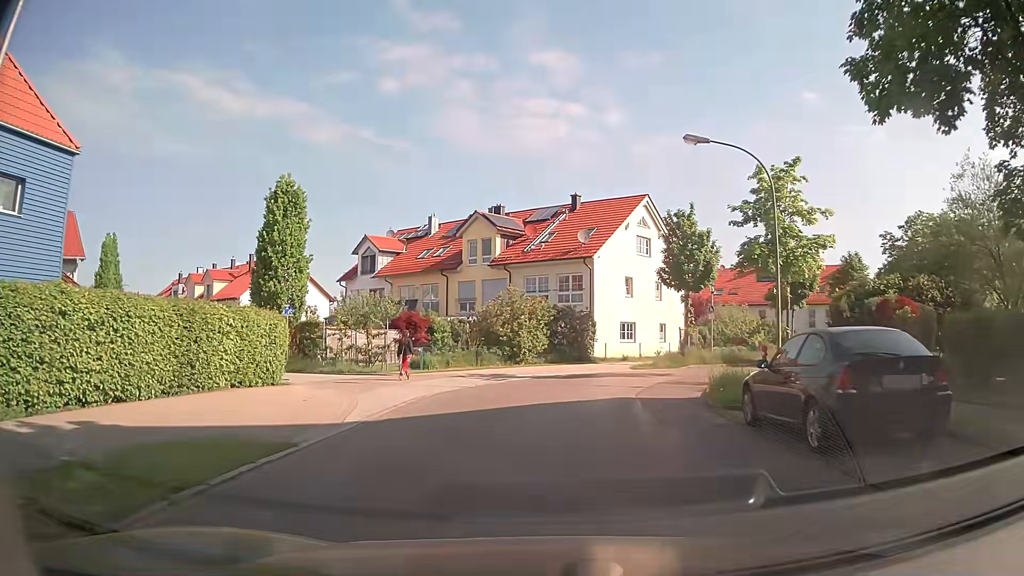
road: residential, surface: asphalt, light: Day
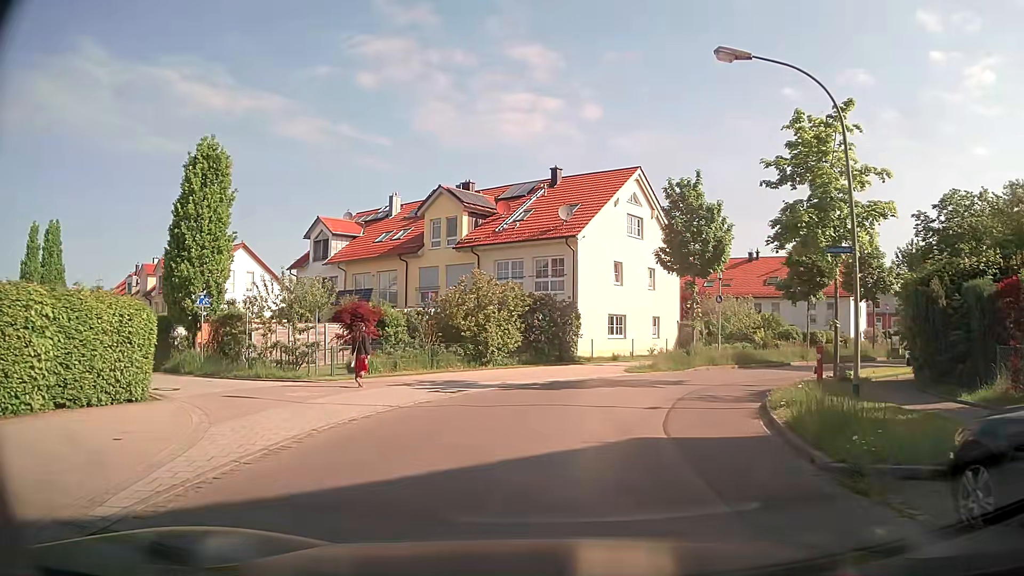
(0.0, +6.5) m; +1°
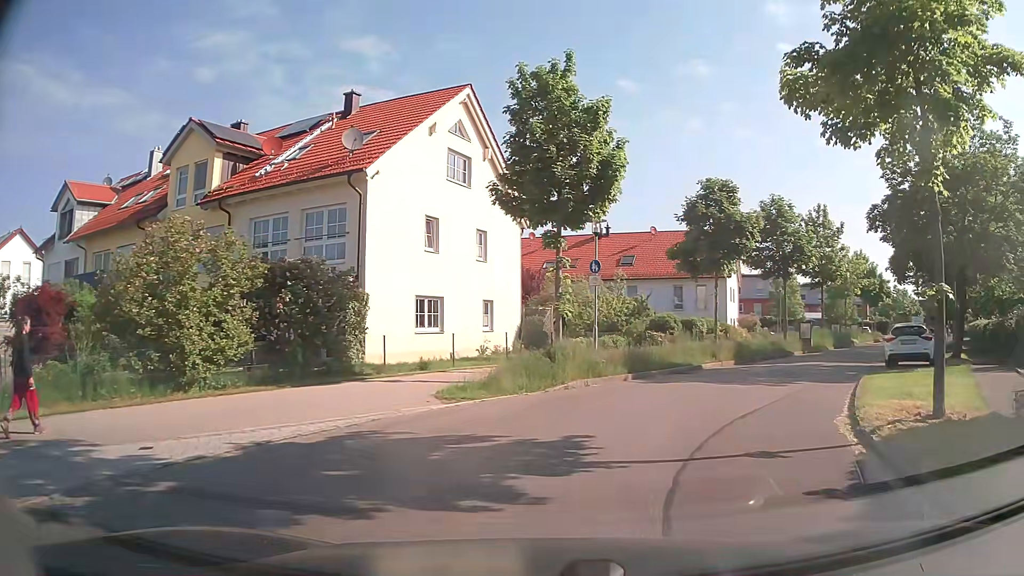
(+1.2, +12.3) m; +14°
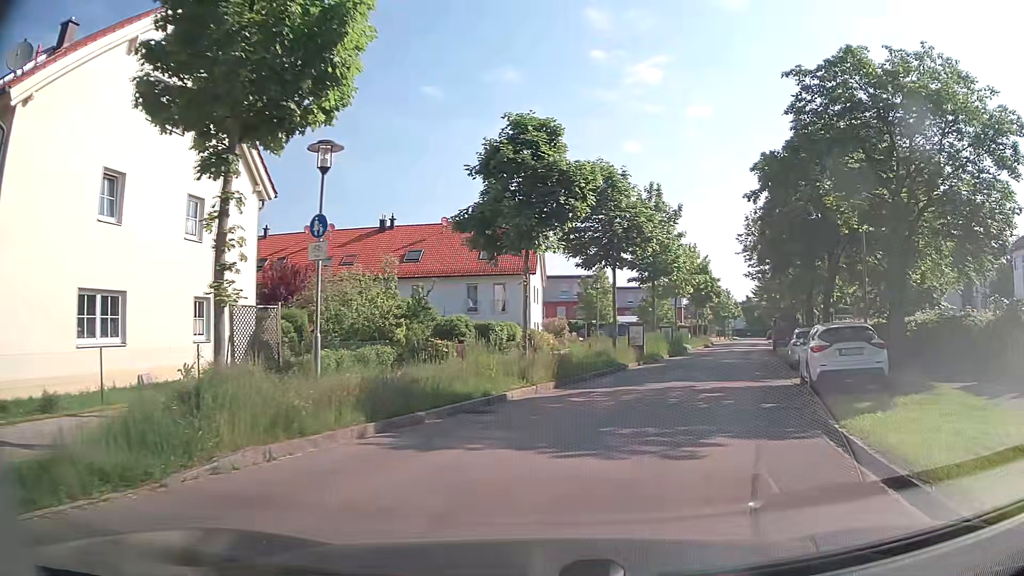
(+1.2, +8.6) m; +17°
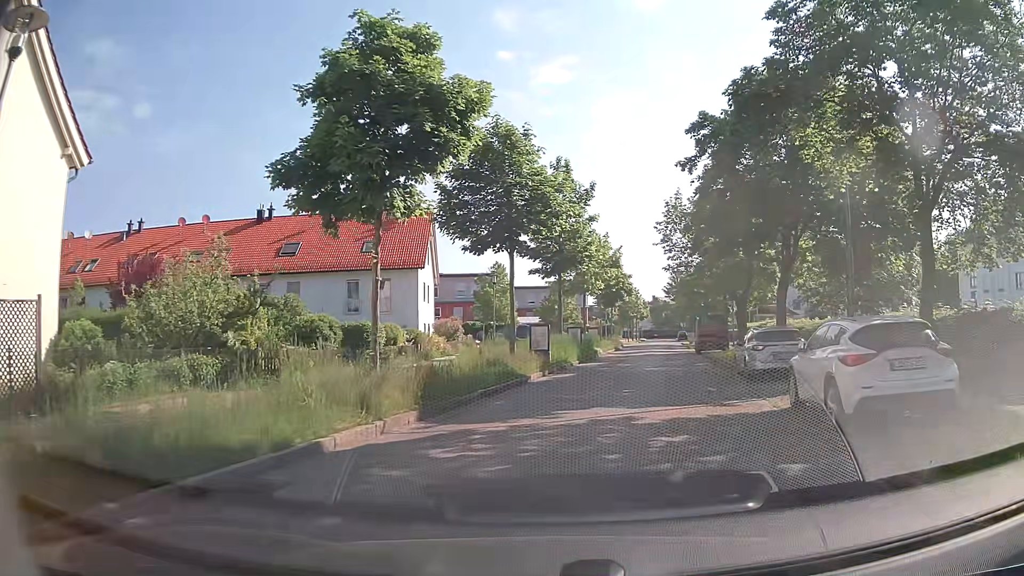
(+0.5, +5.9) m; +8°
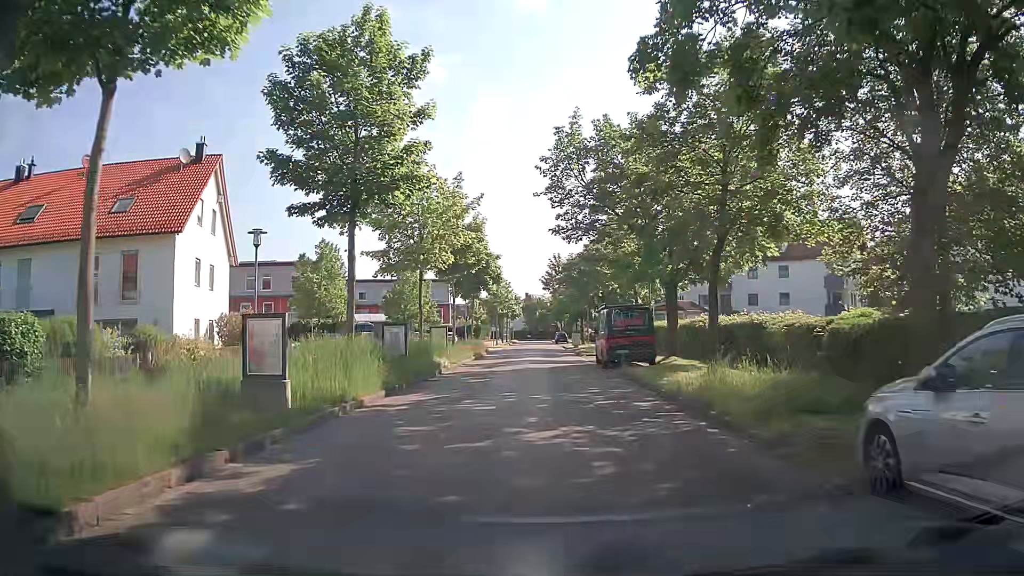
(+2.0, +15.8) m; +10°
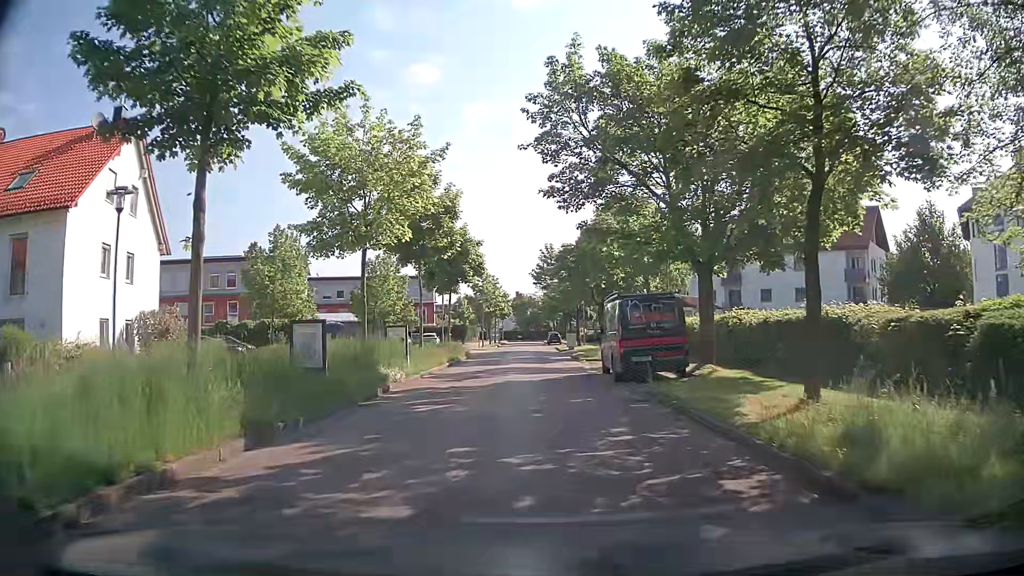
(+0.2, +7.1) m; +1°
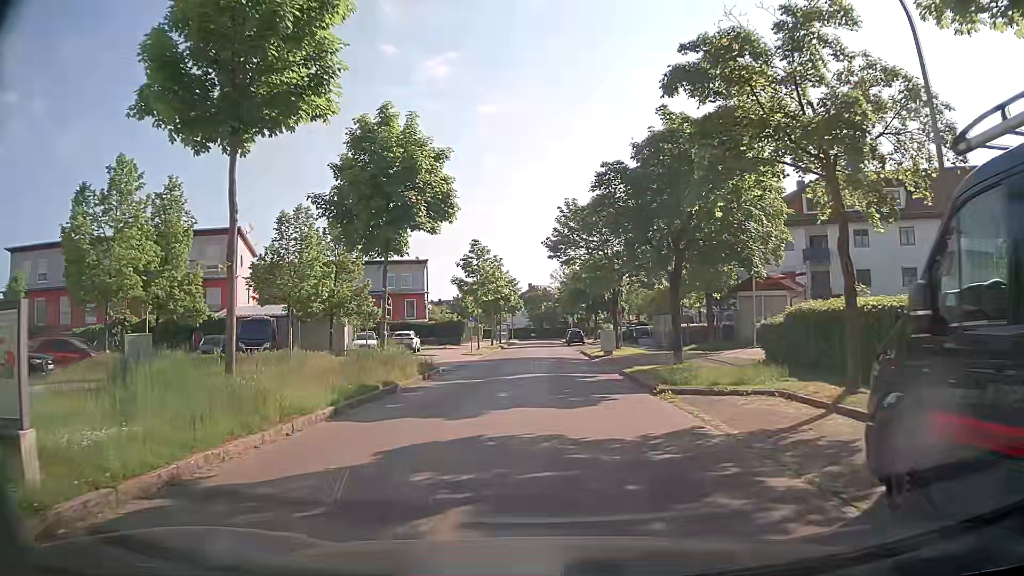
(-0.1, +18.5) m; -1°
(0, +10) (0, +20) (0, +30) (0, +40) (0, +50) (0, +60) (0, +70) (0, +80) (+1, +90) (+1, +100) m
